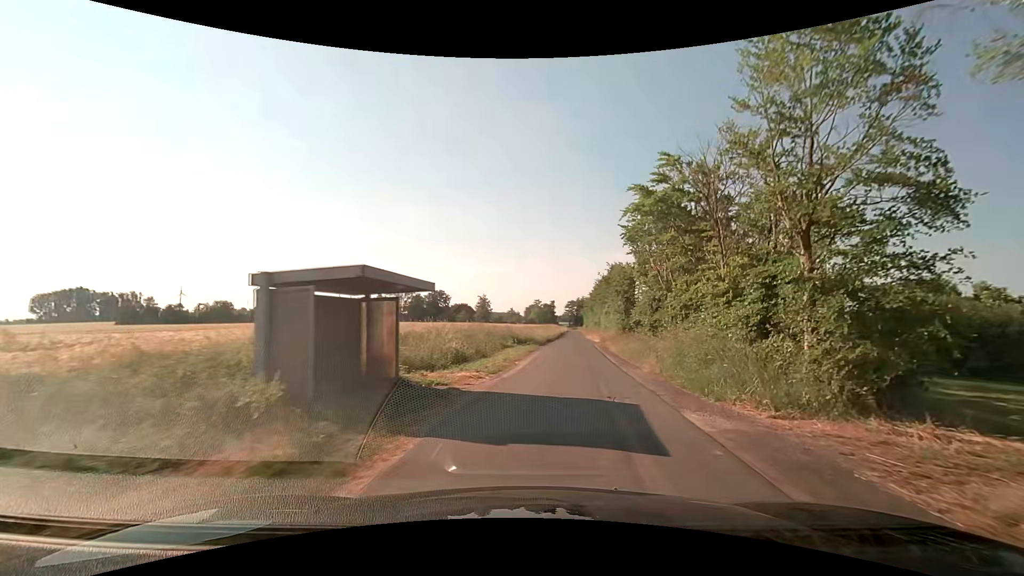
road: unclassified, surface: asphalt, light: Day
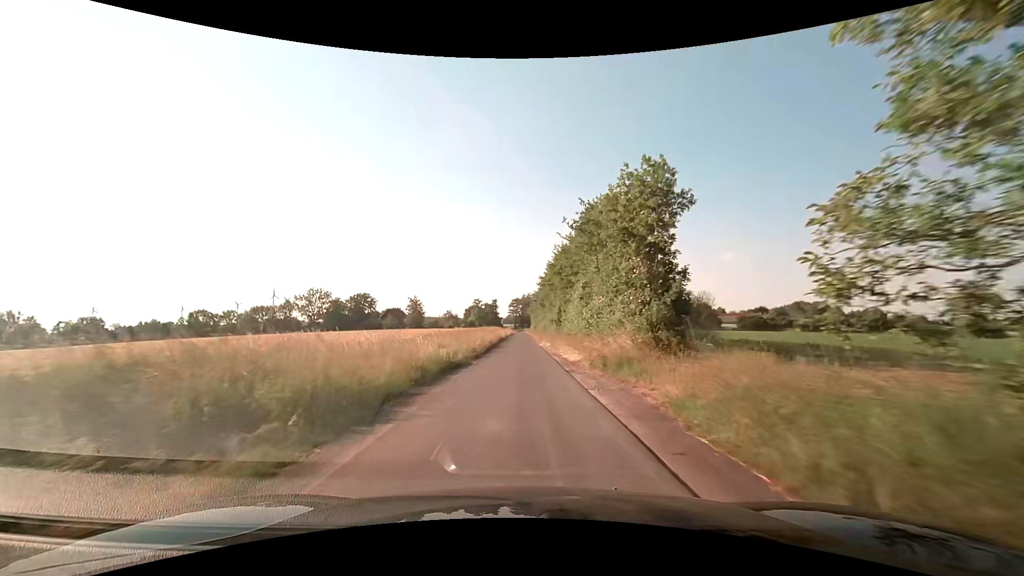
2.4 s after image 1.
(+3.4, +30.1) m; +8°
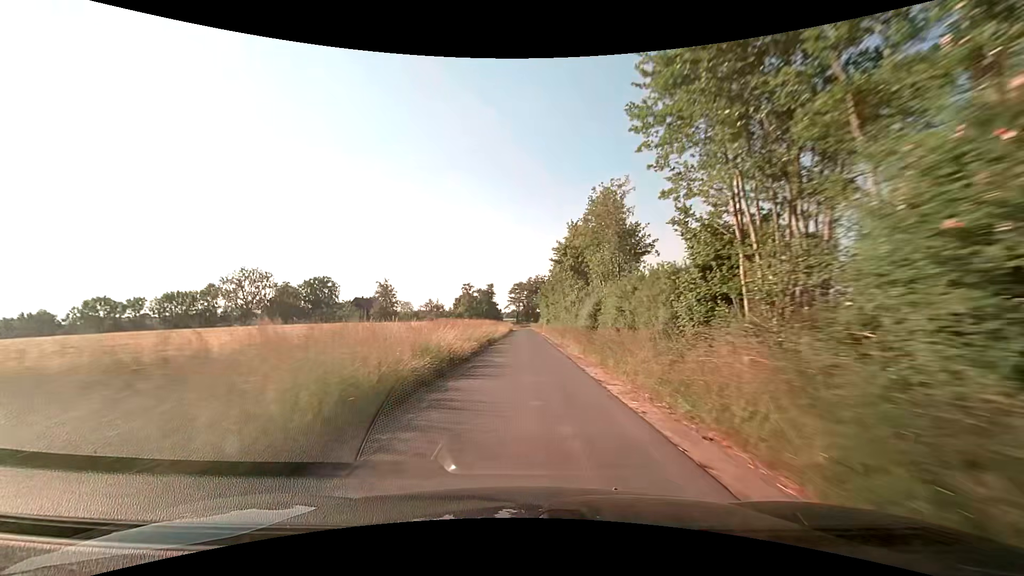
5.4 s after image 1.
(-0.7, +48.5) m; -1°
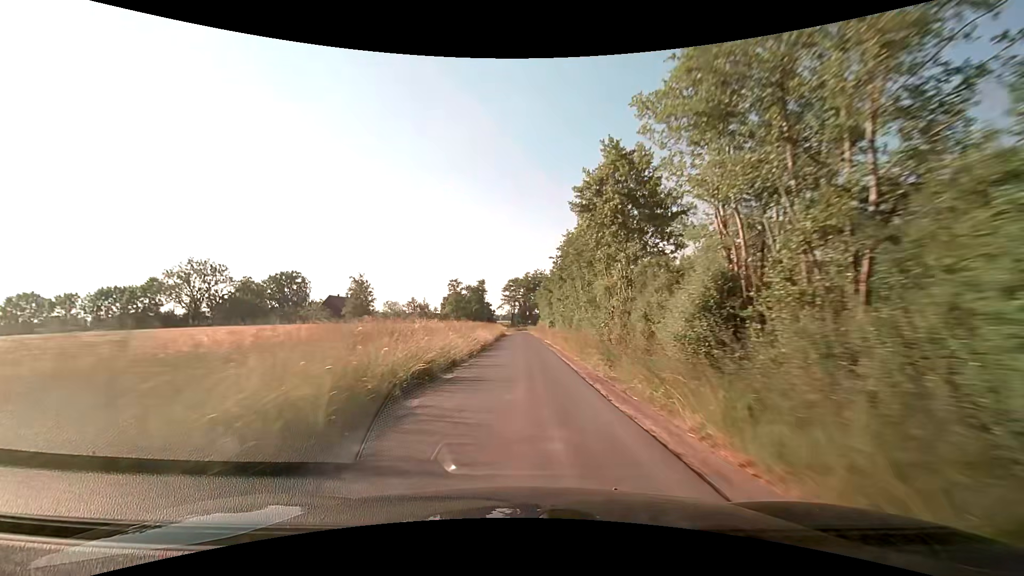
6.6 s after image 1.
(+0.1, +19.7) m; 0°
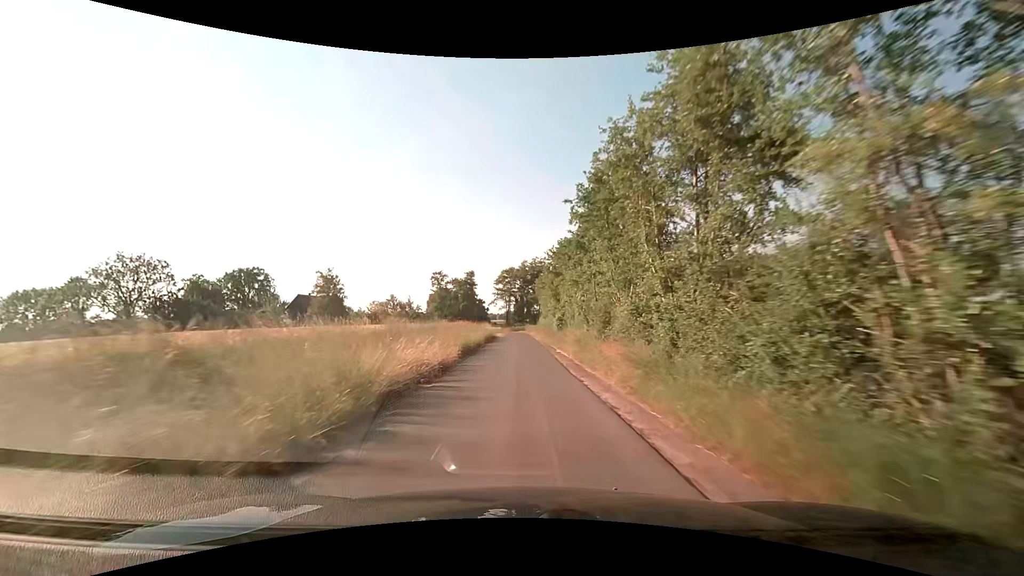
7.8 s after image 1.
(+0.1, +18.7) m; 0°
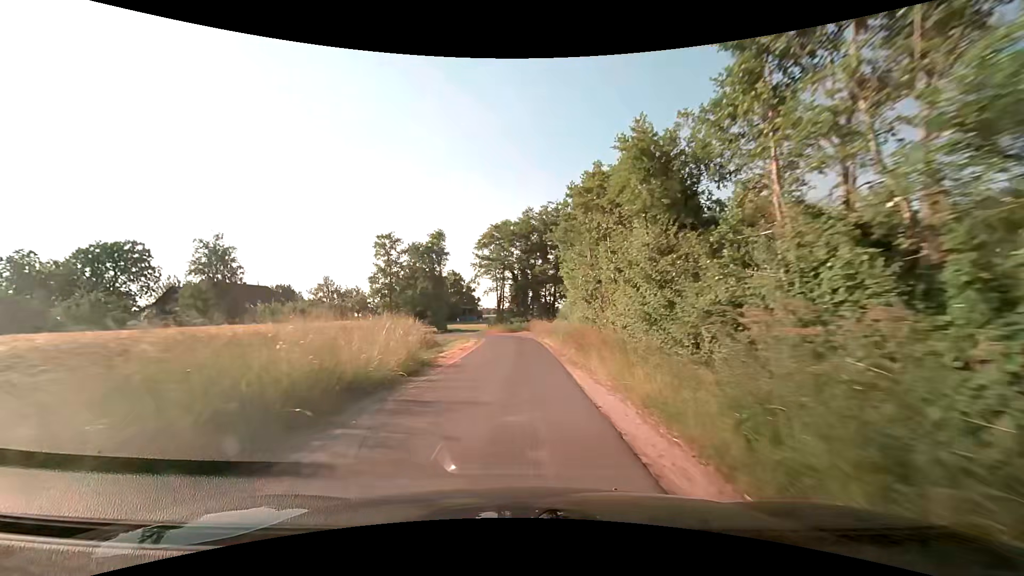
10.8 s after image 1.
(-0.1, +41.0) m; 0°
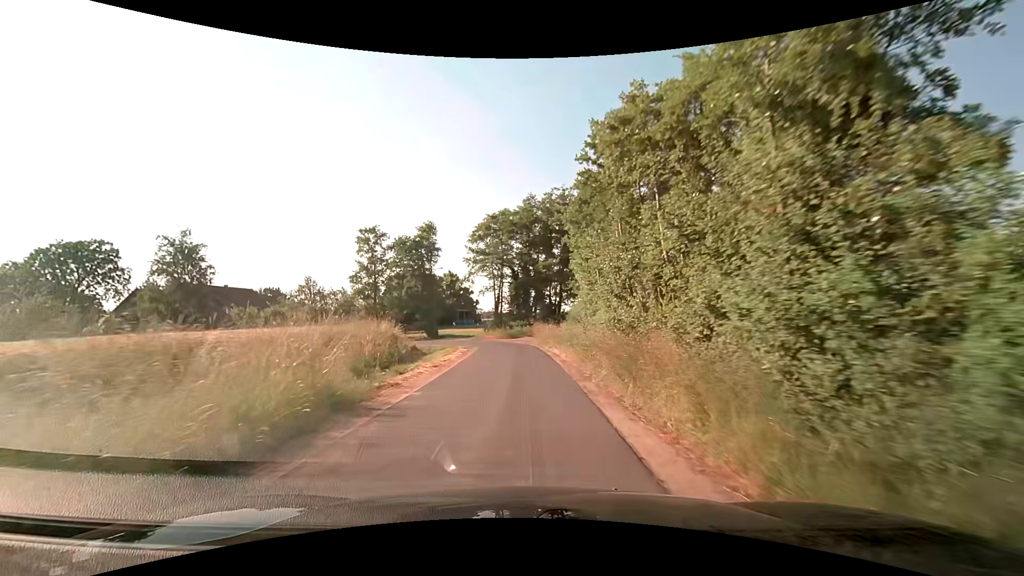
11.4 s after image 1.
(0.0, +7.0) m; 0°
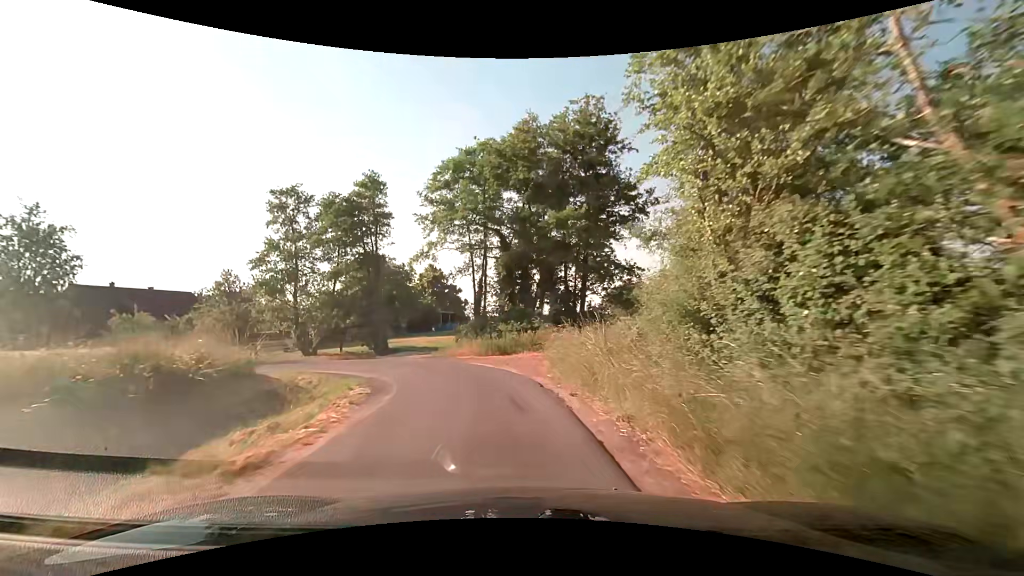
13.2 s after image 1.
(0.0, +18.9) m; 0°
(0, +10) (-3, +20) (-9, +28) (-18, +32) (-27, +34) (-37, +35) (-47, +37) (-57, +40) (-65, +46) (-71, +54) m
